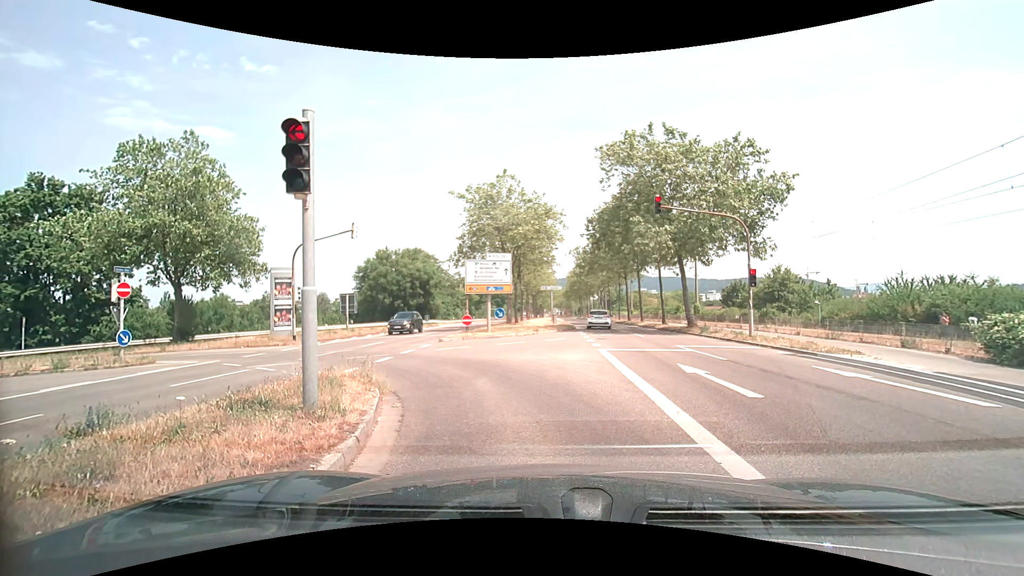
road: secondary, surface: asphalt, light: Day
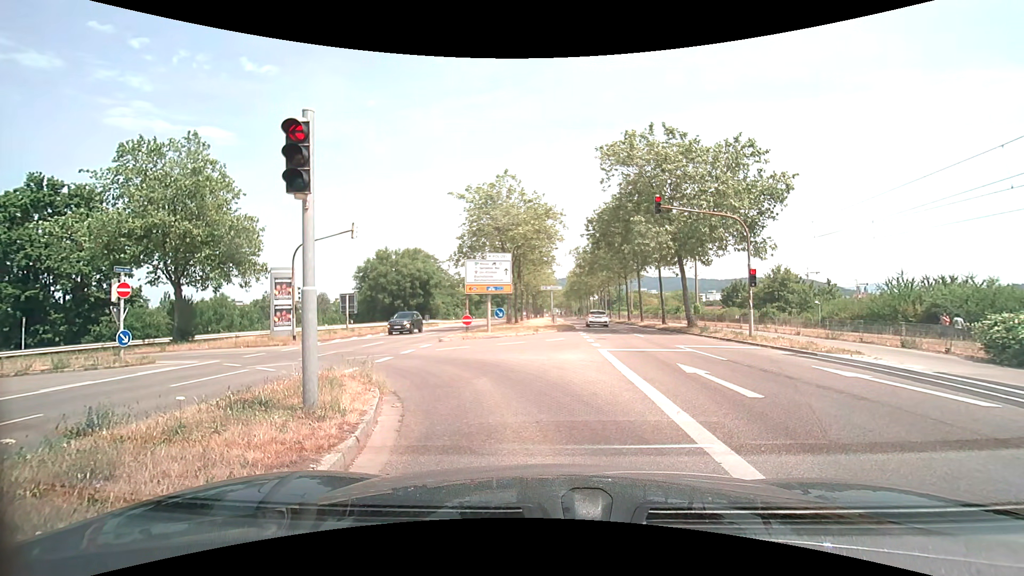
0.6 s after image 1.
(0.0, 0.0) m; 0°
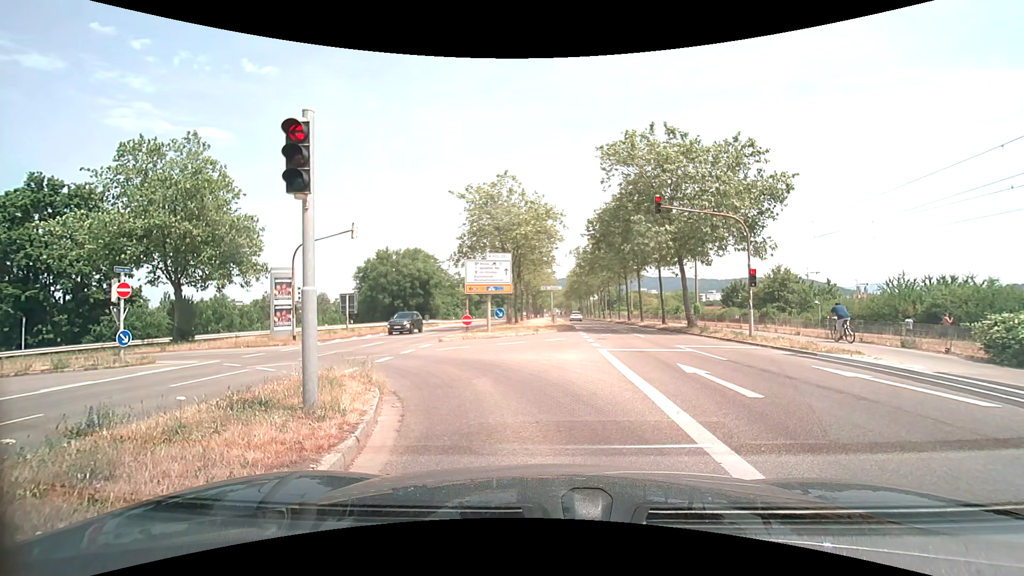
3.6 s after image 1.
(0.0, 0.0) m; 0°
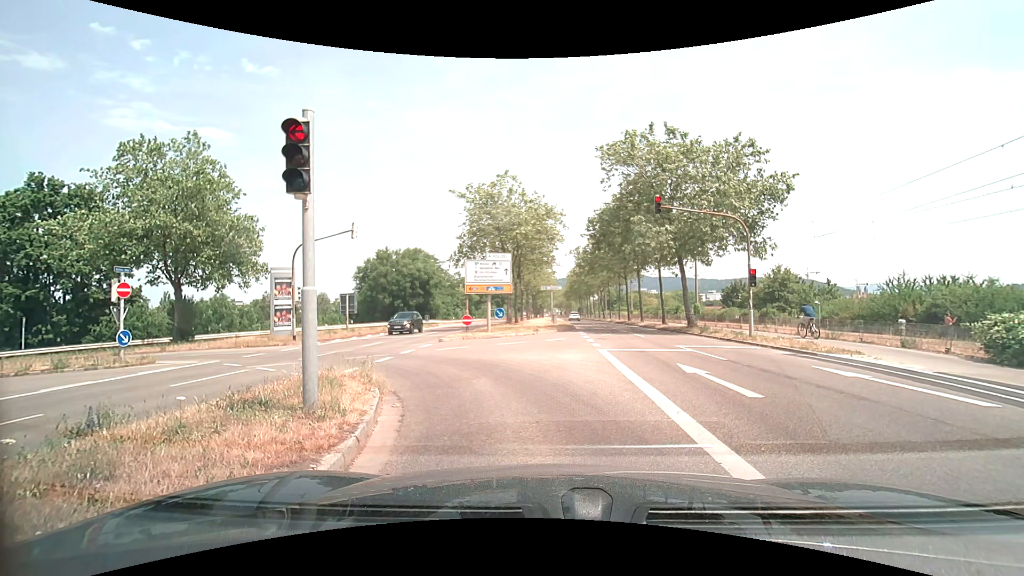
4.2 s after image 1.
(0.0, 0.0) m; 0°
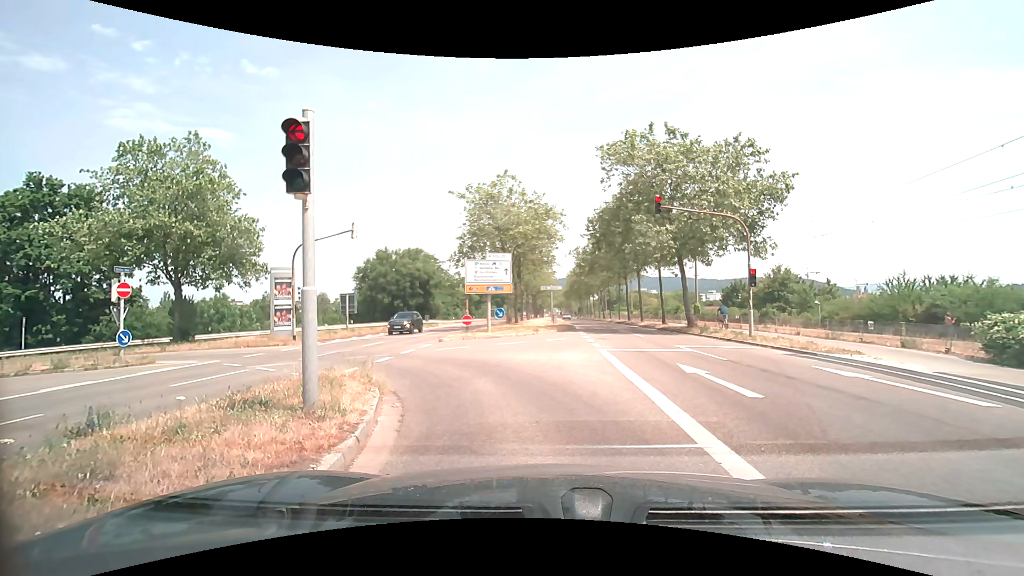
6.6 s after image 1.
(0.0, 0.0) m; 0°
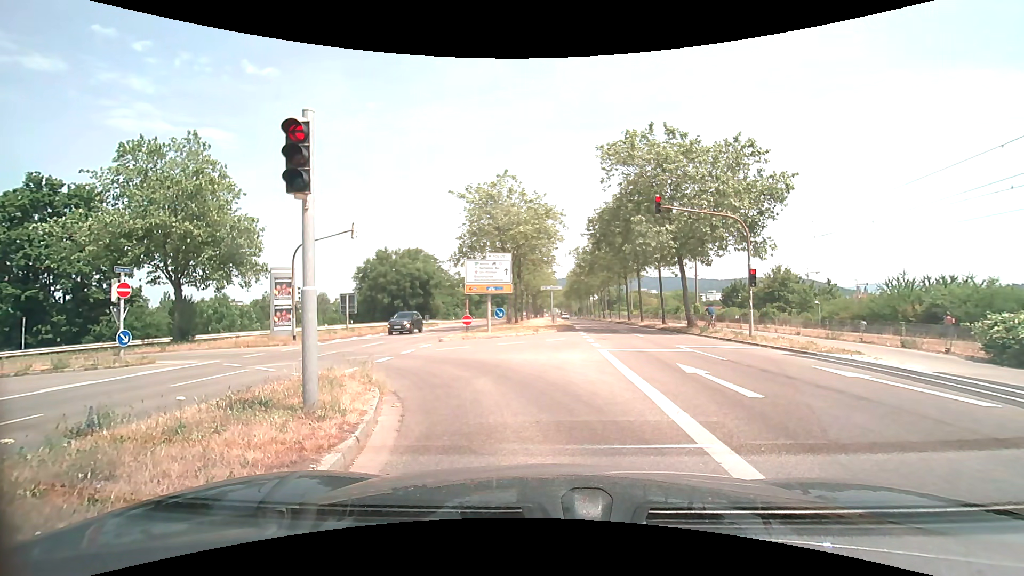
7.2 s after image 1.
(0.0, 0.0) m; 0°
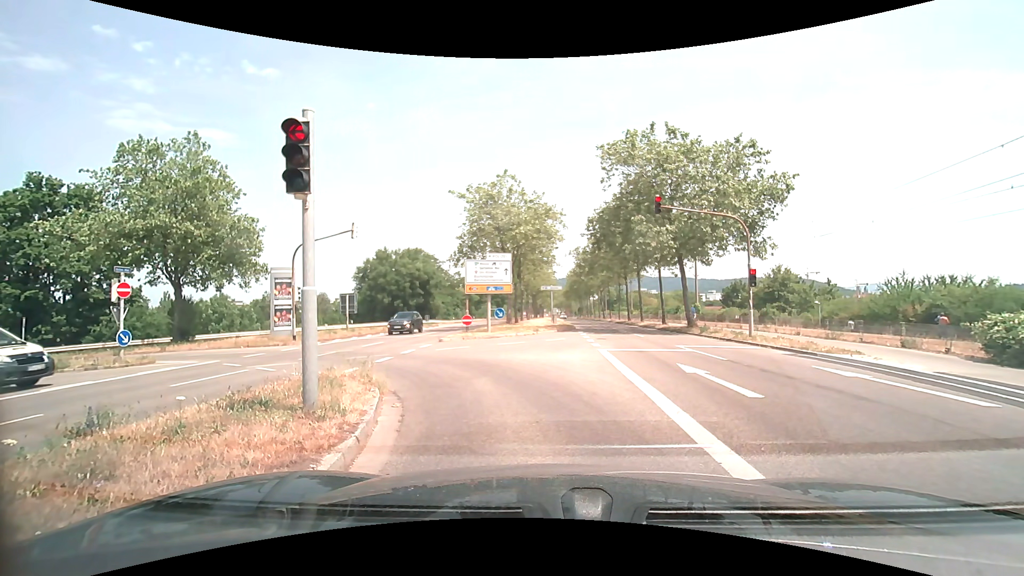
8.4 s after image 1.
(0.0, 0.0) m; 0°
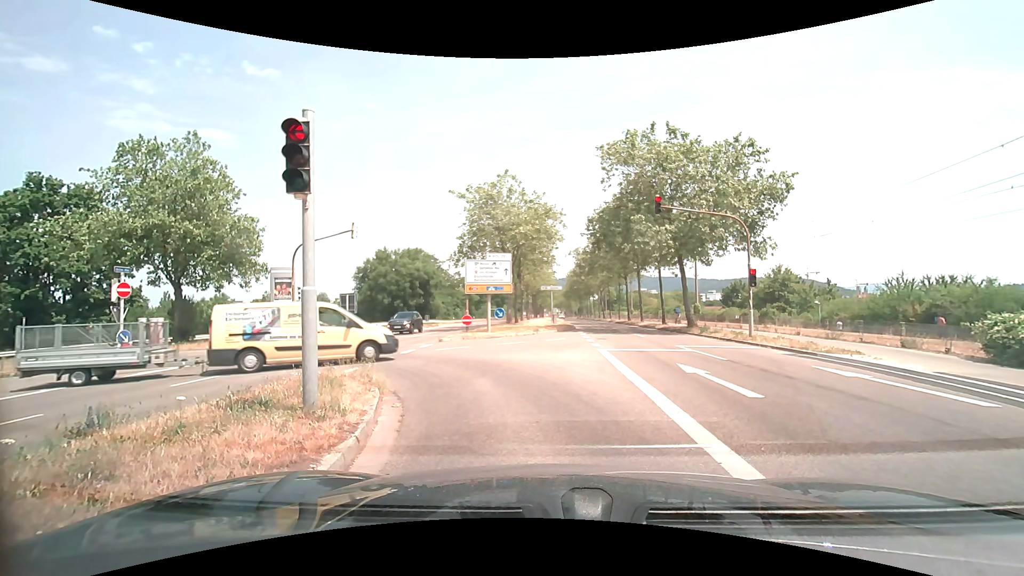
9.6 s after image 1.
(0.0, 0.0) m; 0°
